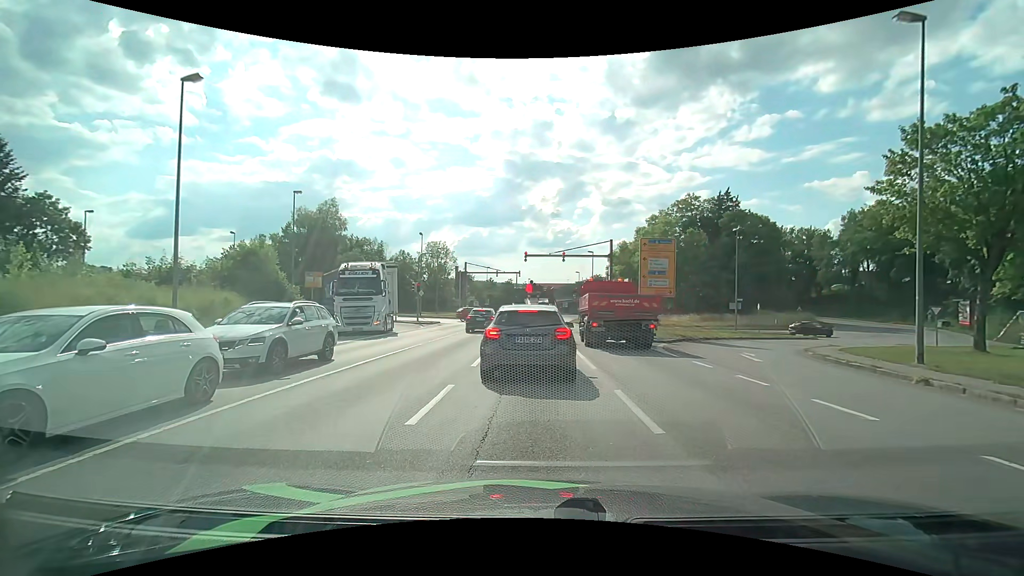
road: primary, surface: asphalt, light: Day
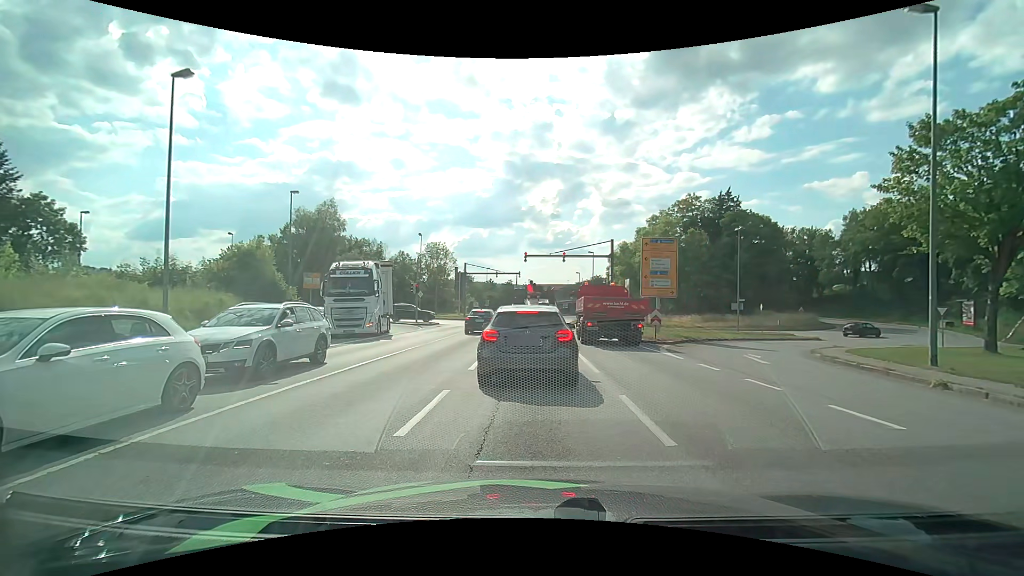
(0.0, +0.4) m; 0°
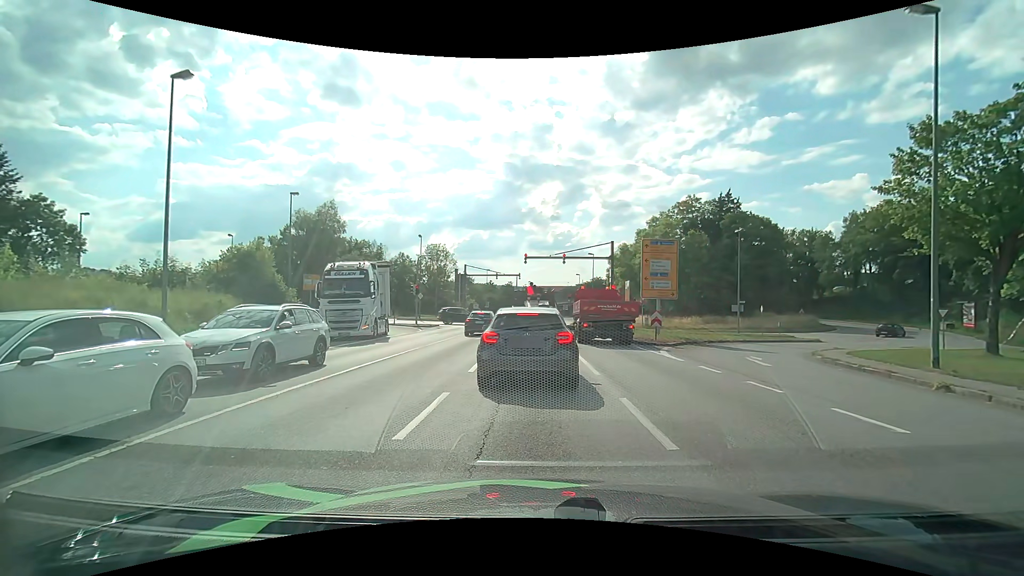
(0.0, +0.1) m; 0°
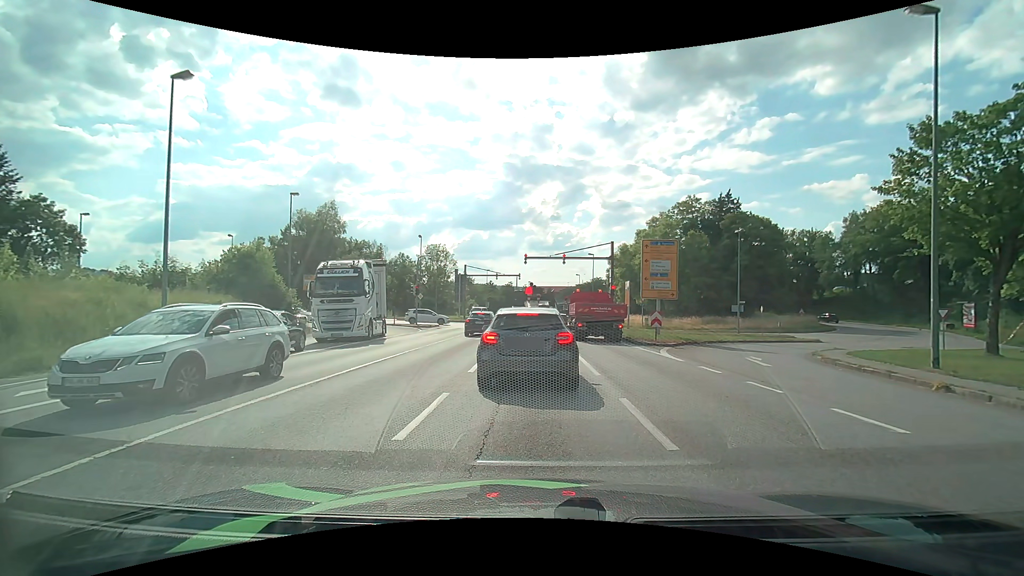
(0.0, +0.1) m; 0°
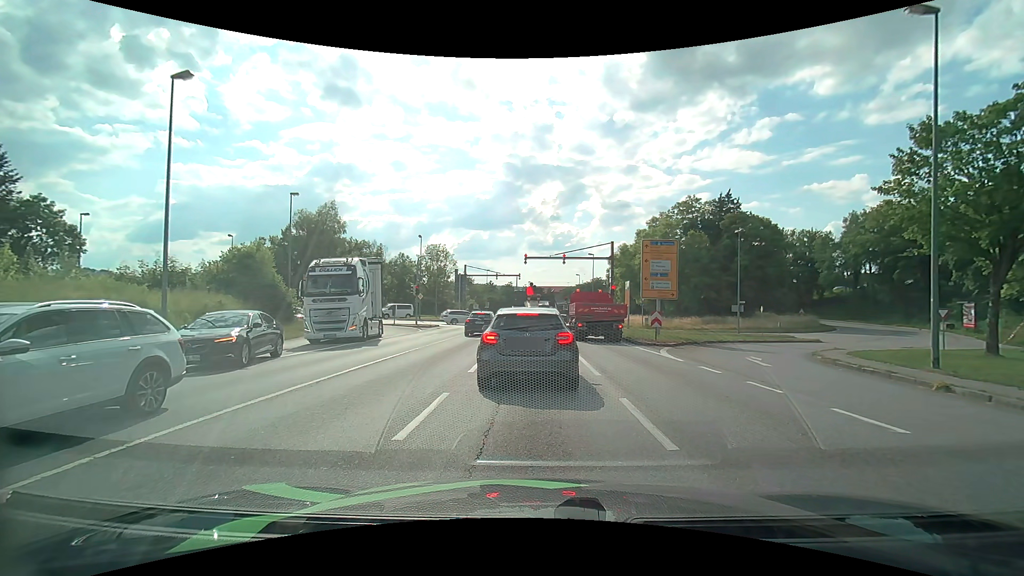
(0.0, 0.0) m; 0°
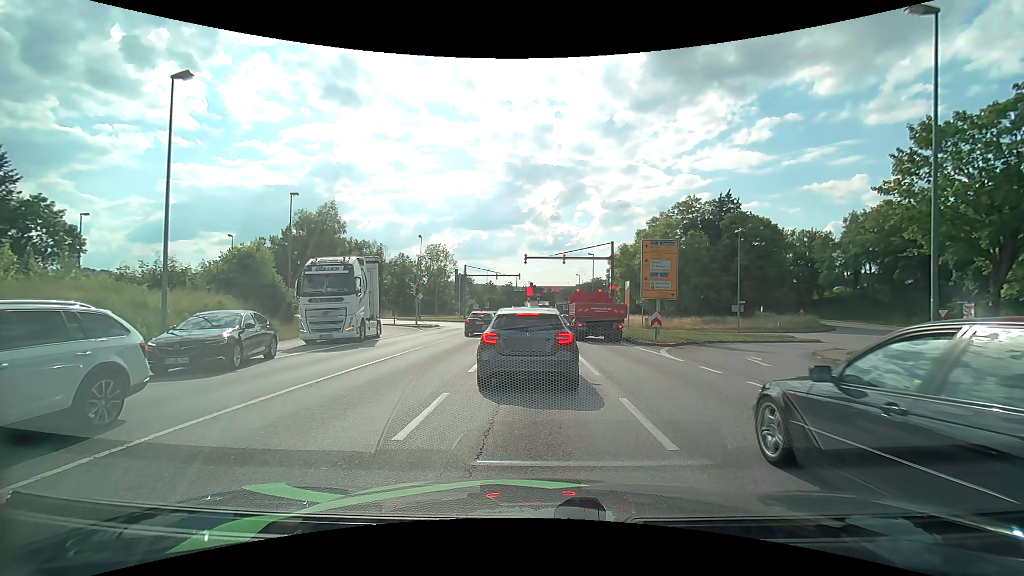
(0.0, 0.0) m; 0°
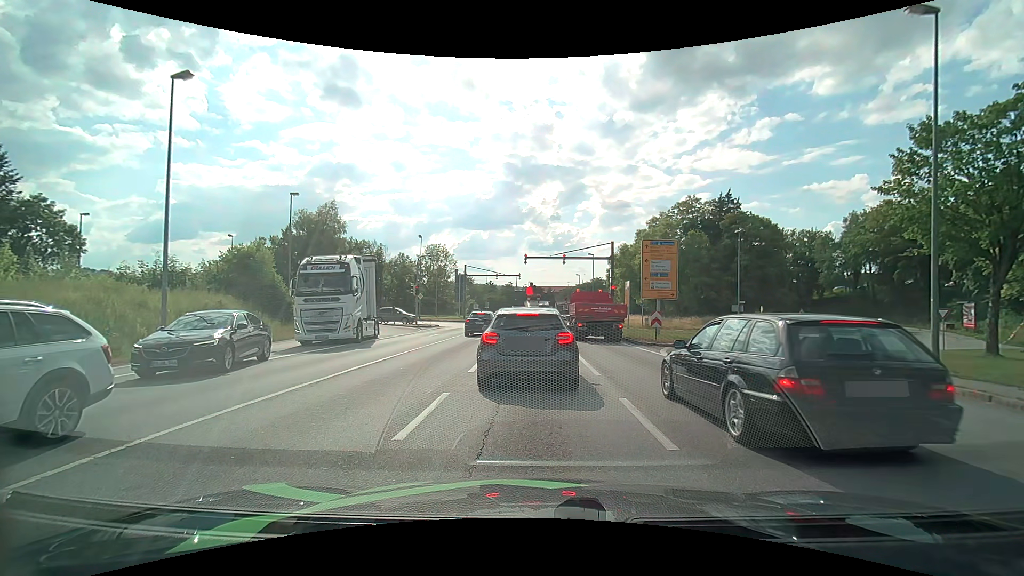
(0.0, 0.0) m; 0°
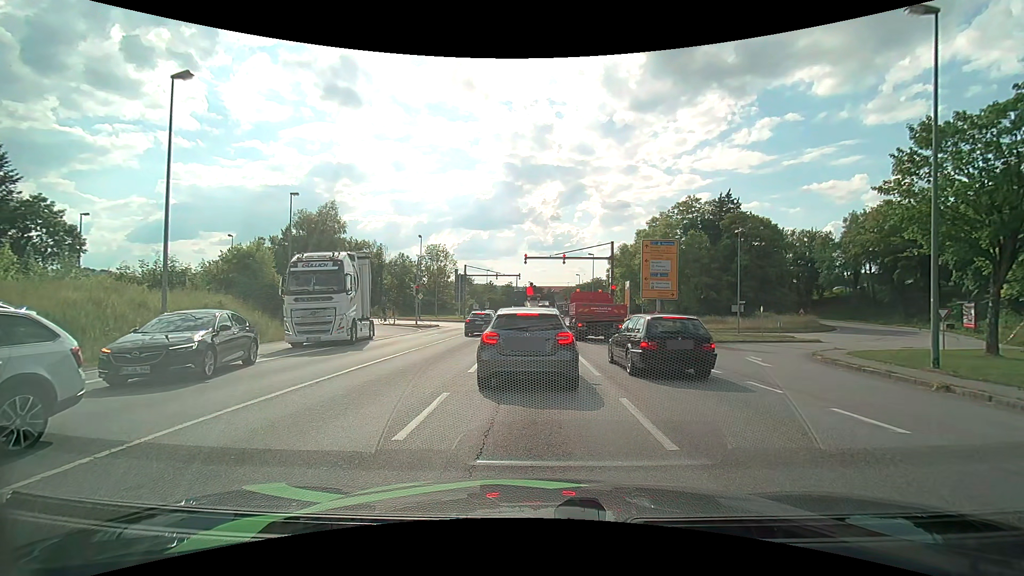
(0.0, 0.0) m; 0°
(0, +10) (0, +20) (0, +30) (0, +40) (-2, +50) (-9, +56) (-19, +58) (-29, +59) (-39, +60) (-49, +61) m
